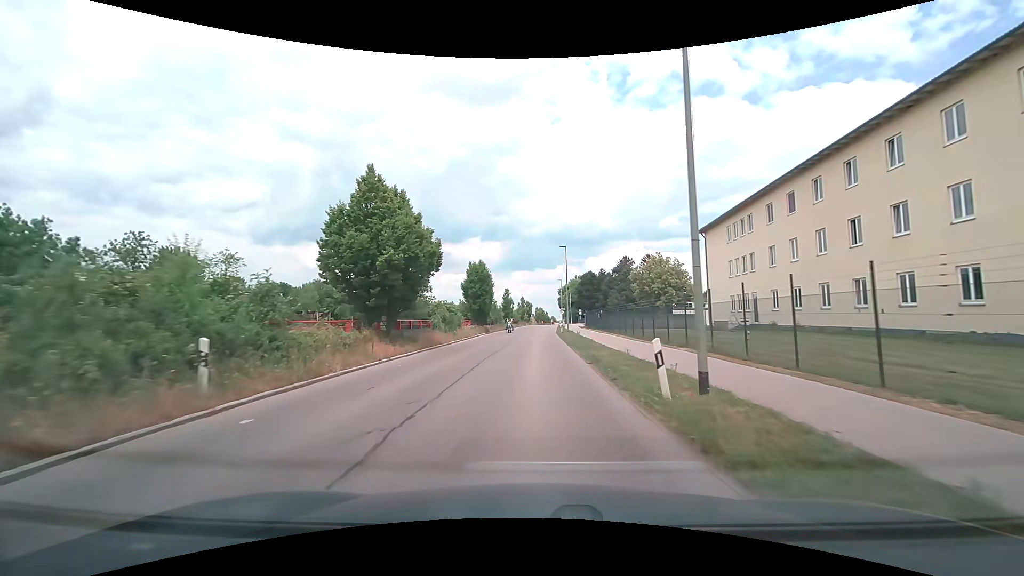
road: tertiary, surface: asphalt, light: Day
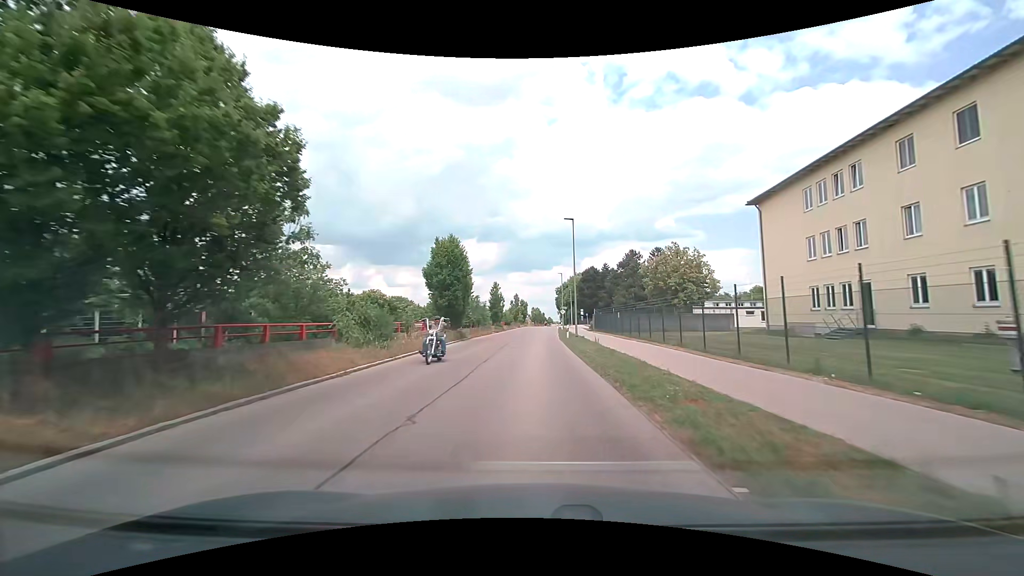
(0.0, +14.5) m; 0°
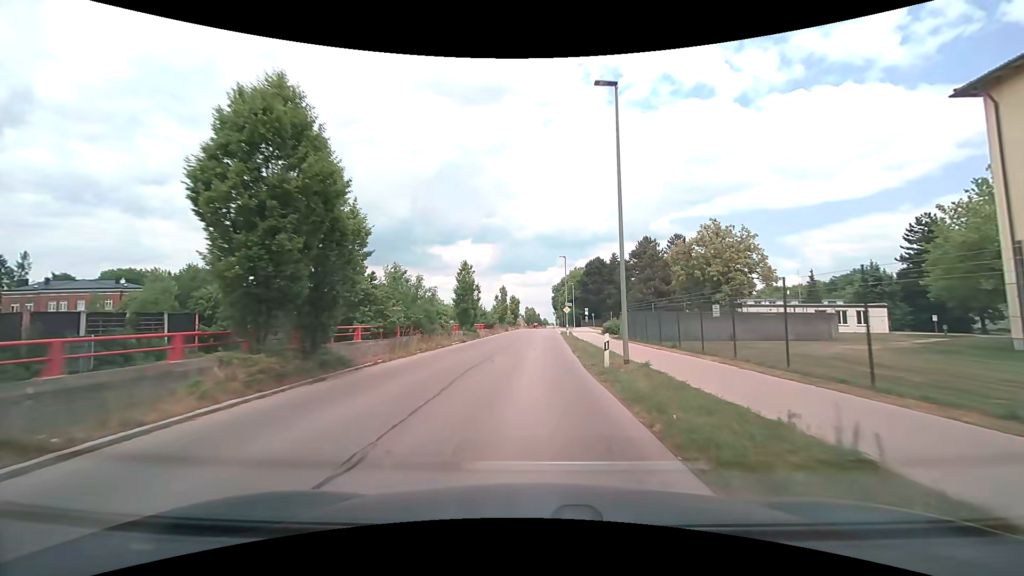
(0.0, +21.4) m; +1°
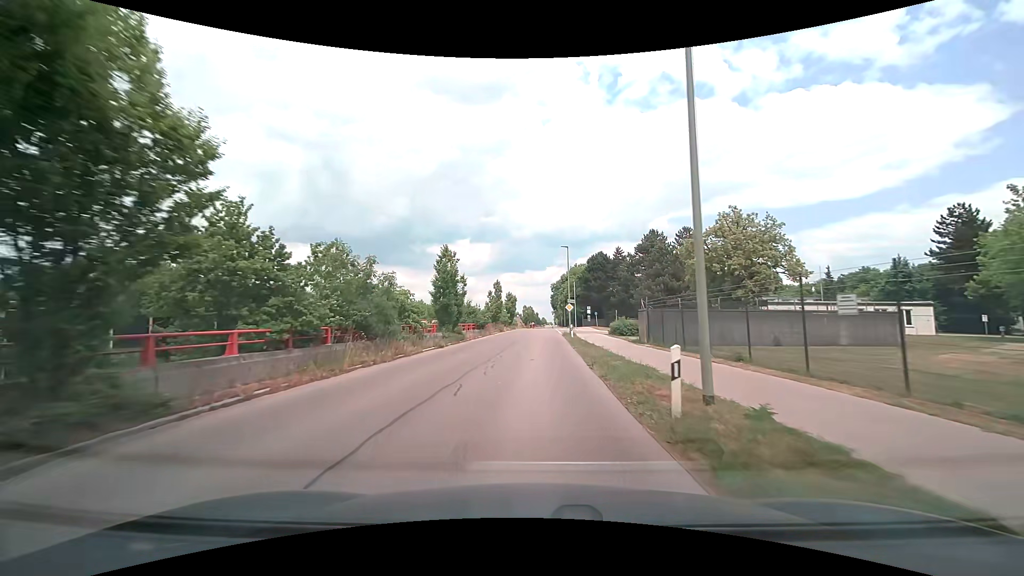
(0.0, +7.1) m; 0°
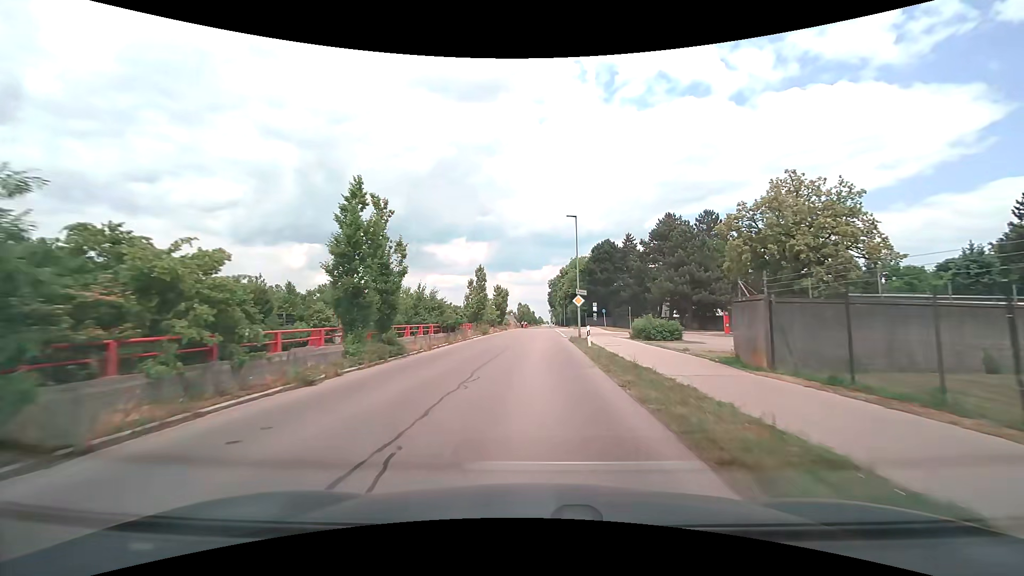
(0.0, +14.0) m; 0°
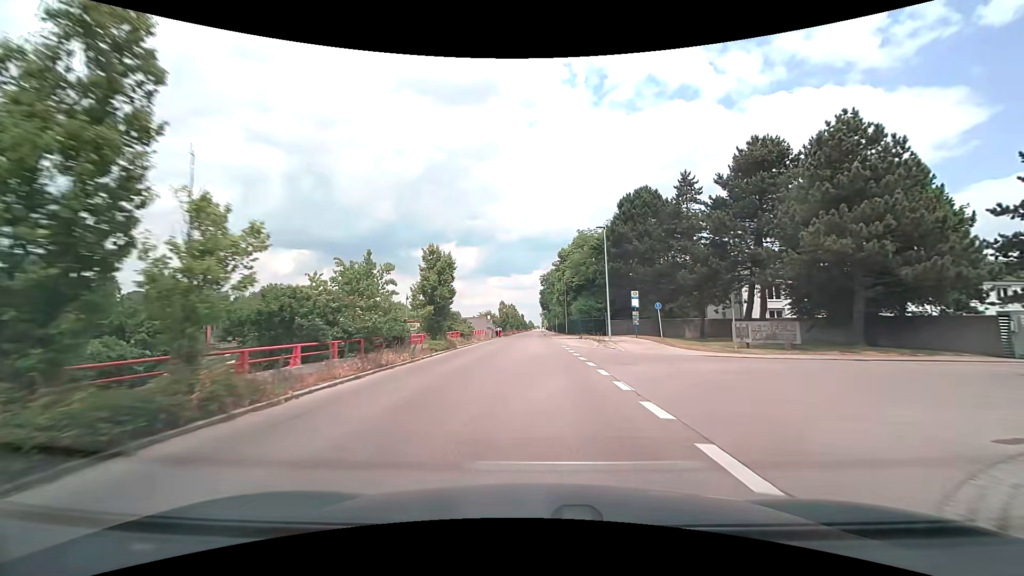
(+0.4, +35.6) m; +1°
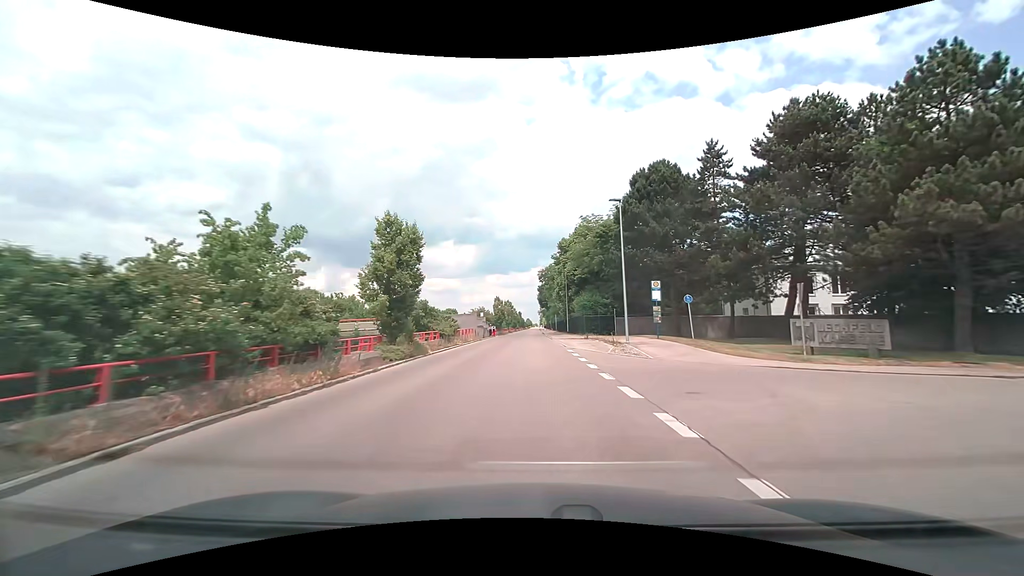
(0.0, +7.4) m; 0°
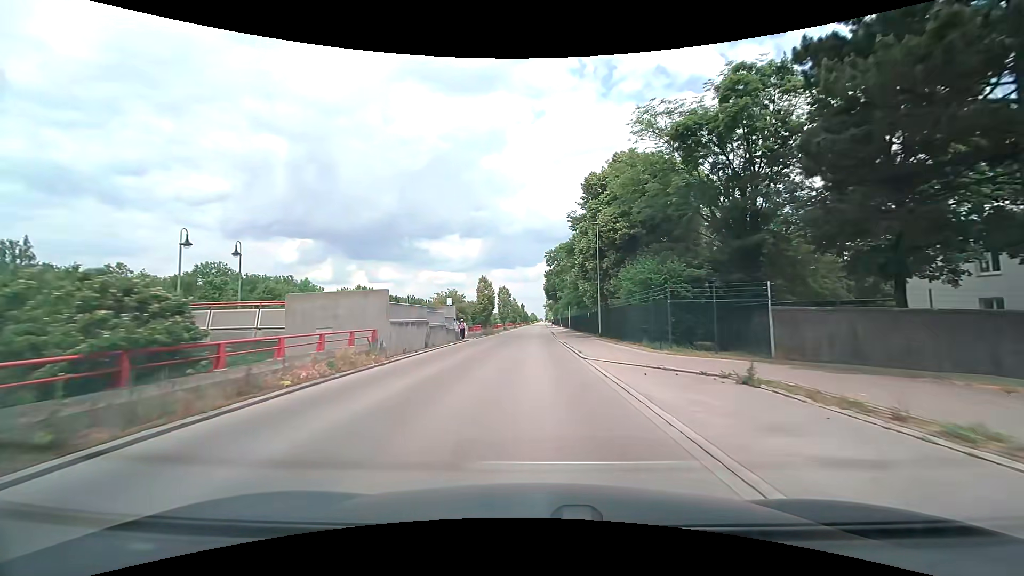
(-0.1, +29.8) m; -1°
(0, +10) (0, +20) (0, +30) (0, +40) (0, +50) (0, +60) (0, +70) (0, +80) (0, +90) (0, +100) m
